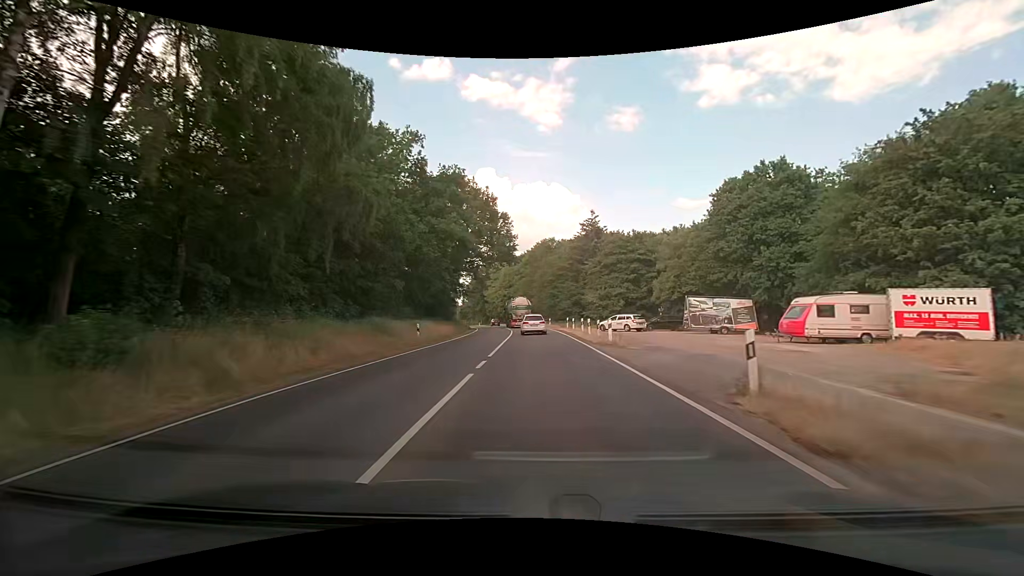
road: primary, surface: asphalt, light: Day
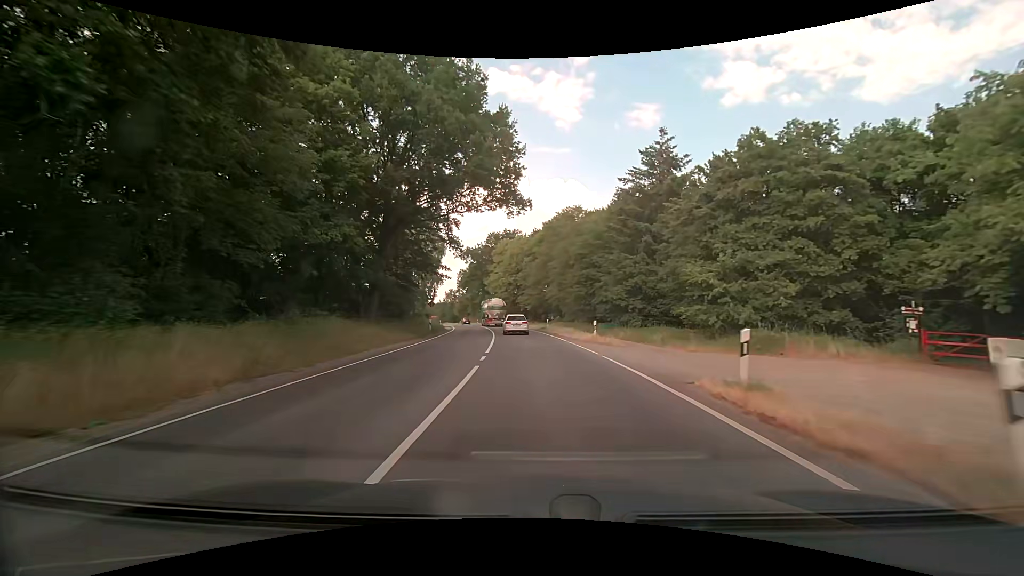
(0.0, +35.8) m; -1°
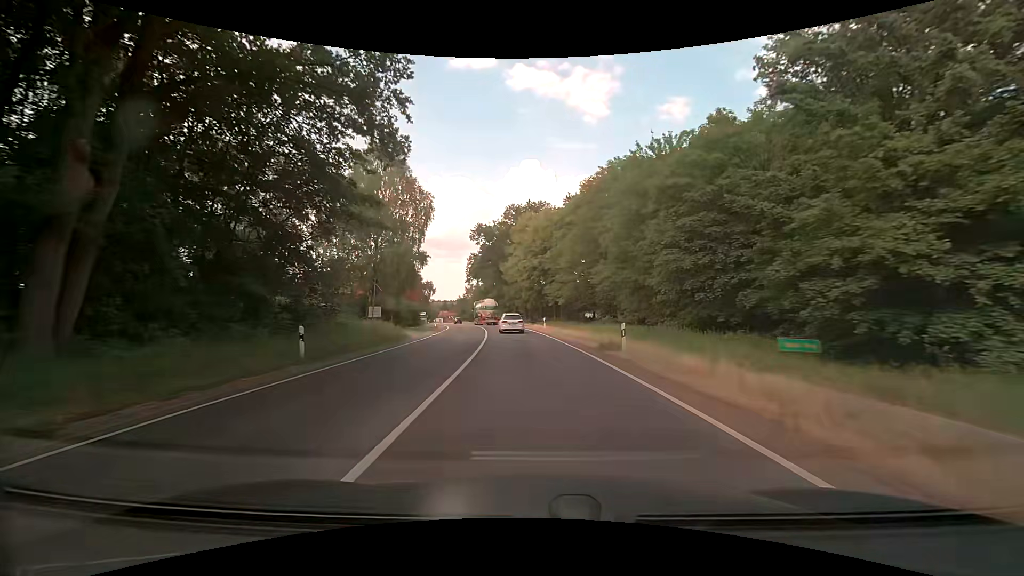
(-0.6, +27.6) m; -3°
(0, +10) (-1, +20) (-1, +30) (-2, +40) (-3, +50) (-5, +60) (-6, +70) (-8, +79) (-10, +89) (-13, +99) m
